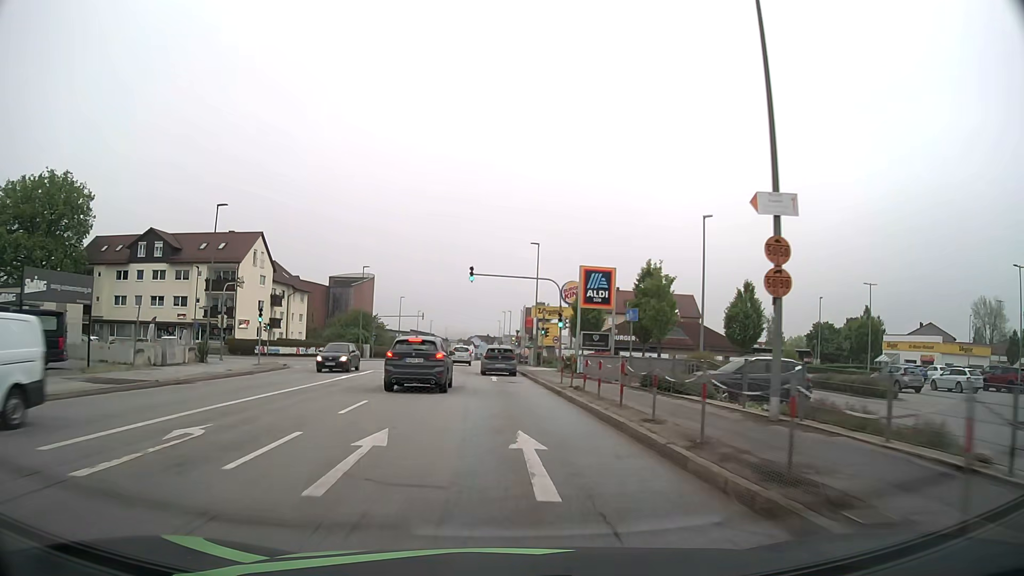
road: tertiary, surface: asphalt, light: Day
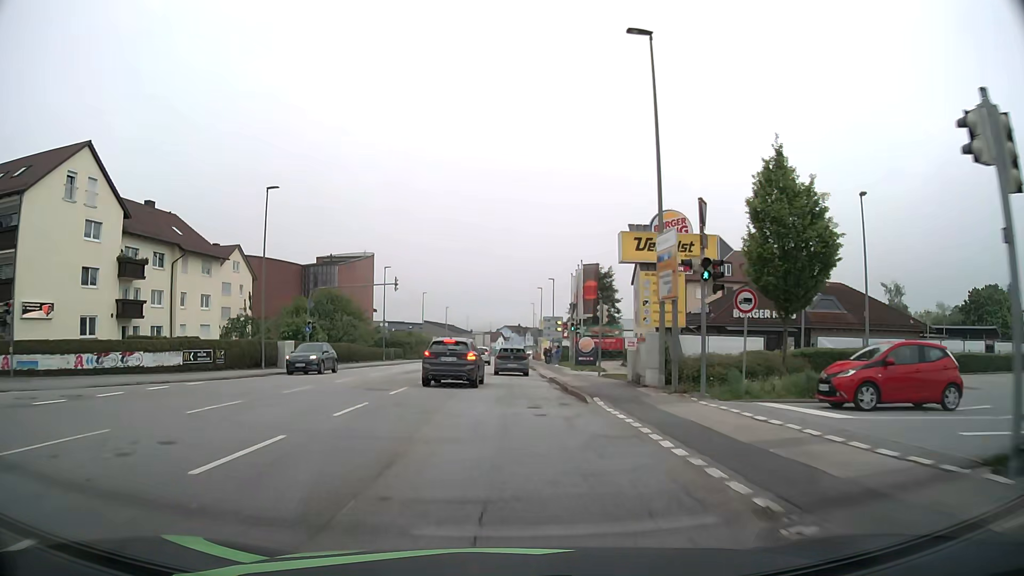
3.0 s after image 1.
(-0.9, +38.5) m; -2°
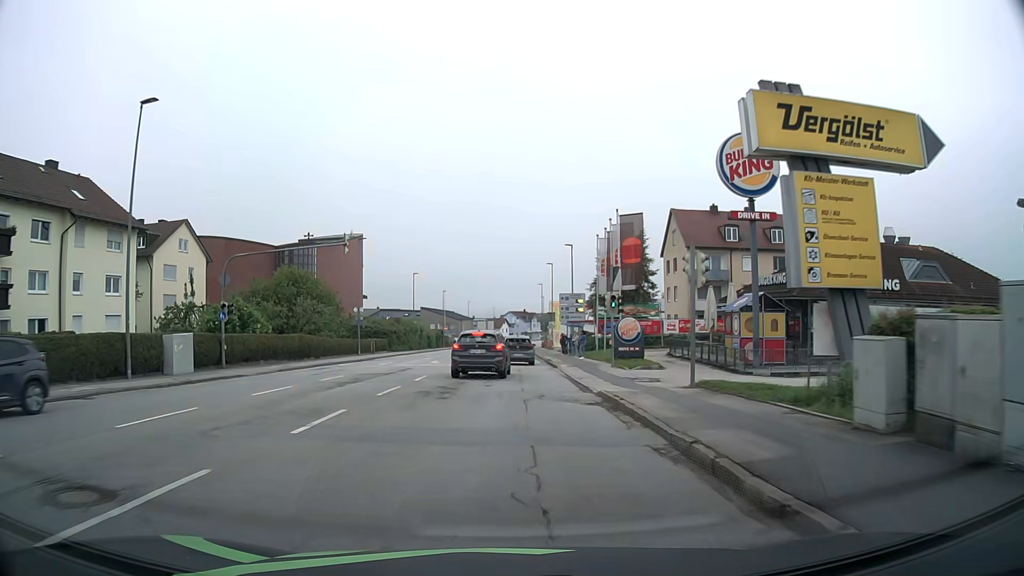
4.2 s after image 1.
(-0.3, +15.0) m; -1°
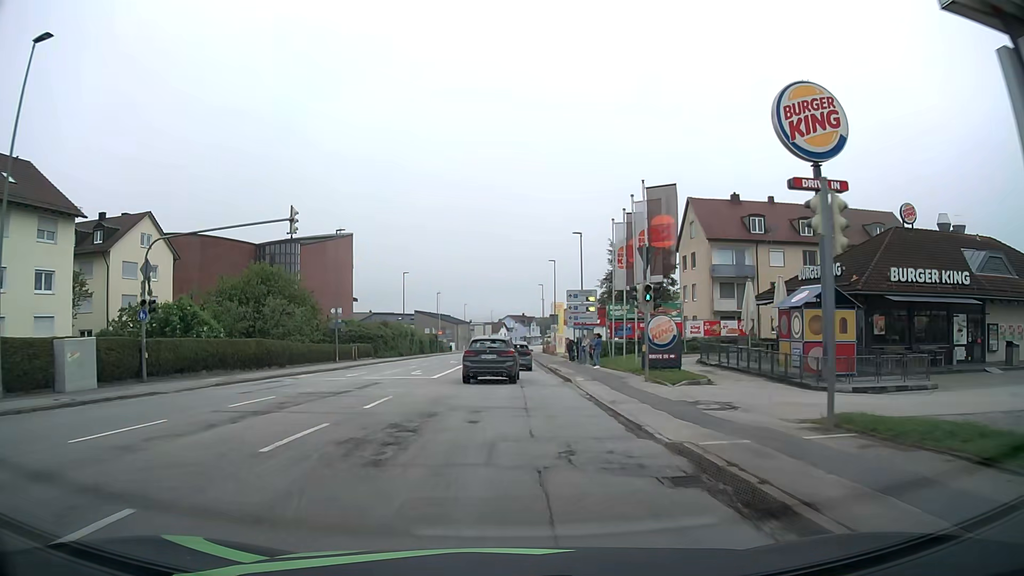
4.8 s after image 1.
(-0.1, +7.4) m; 0°
(0, +10) (0, +20) (0, +30) (0, +40) (0, +50) (0, +60) (0, +70) (0, +80) (+1, +90) (+1, +100) m
